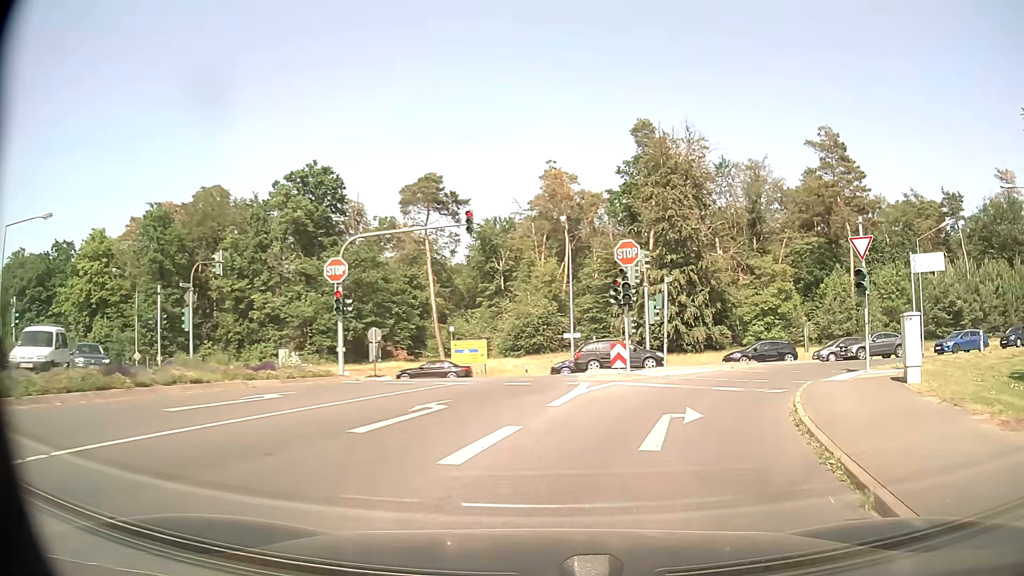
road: tertiary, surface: asphalt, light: Day
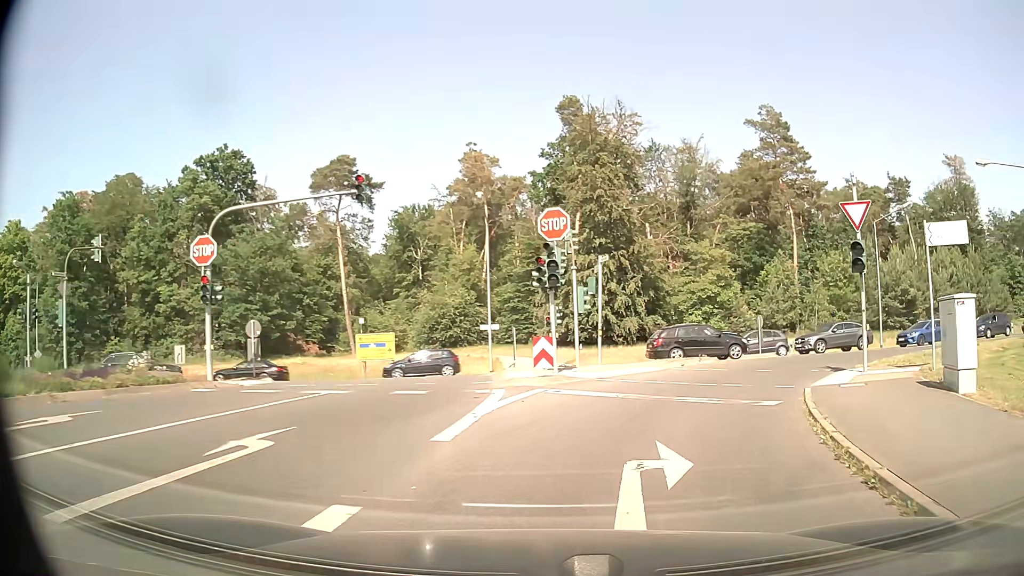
(+0.3, +4.7) m; +6°
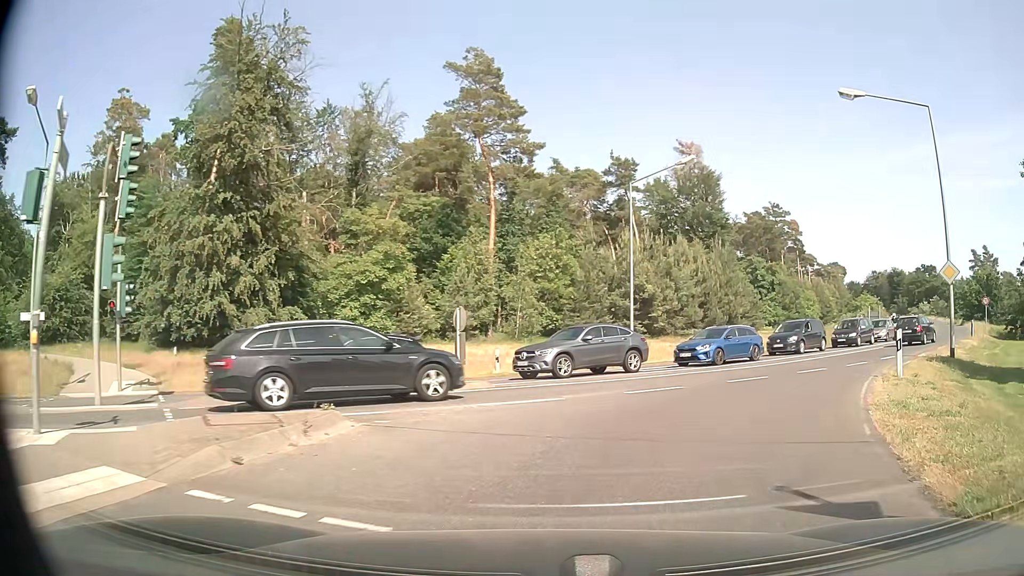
(+3.2, +14.6) m; +28°
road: tertiary_link
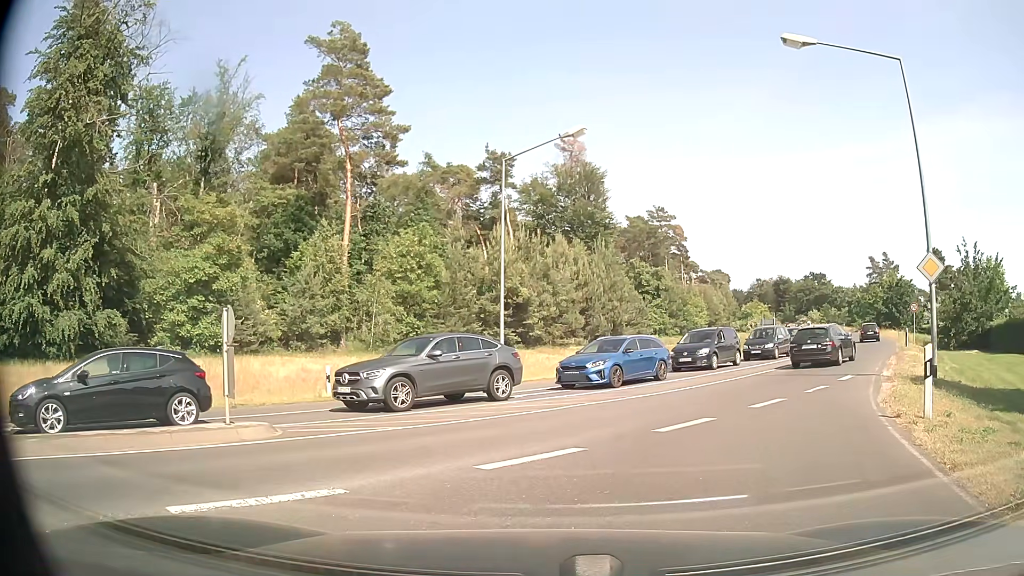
(+0.6, +5.6) m; +11°
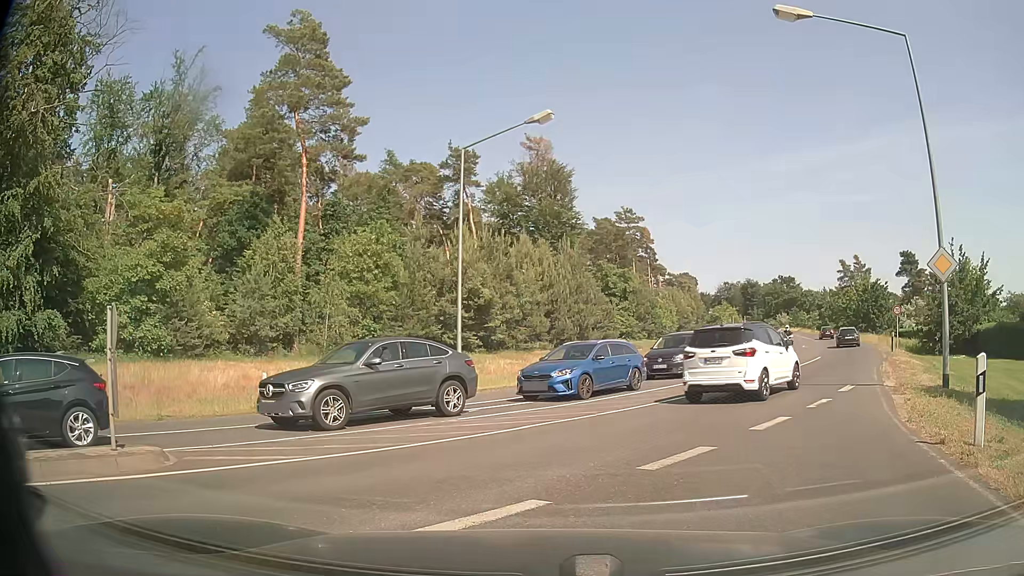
(+0.1, +2.1) m; +2°
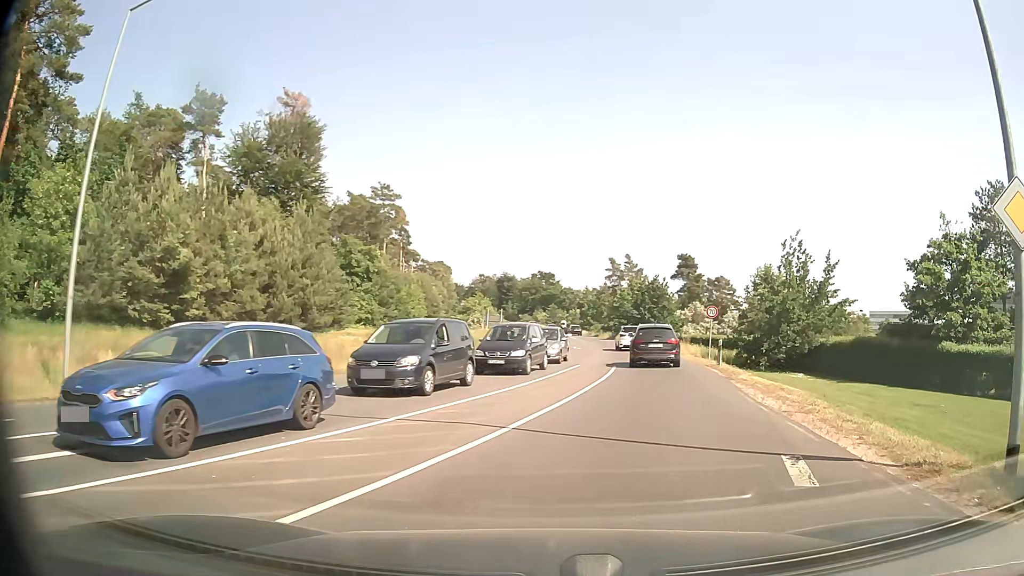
(+1.8, +10.2) m; +21°
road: secondary
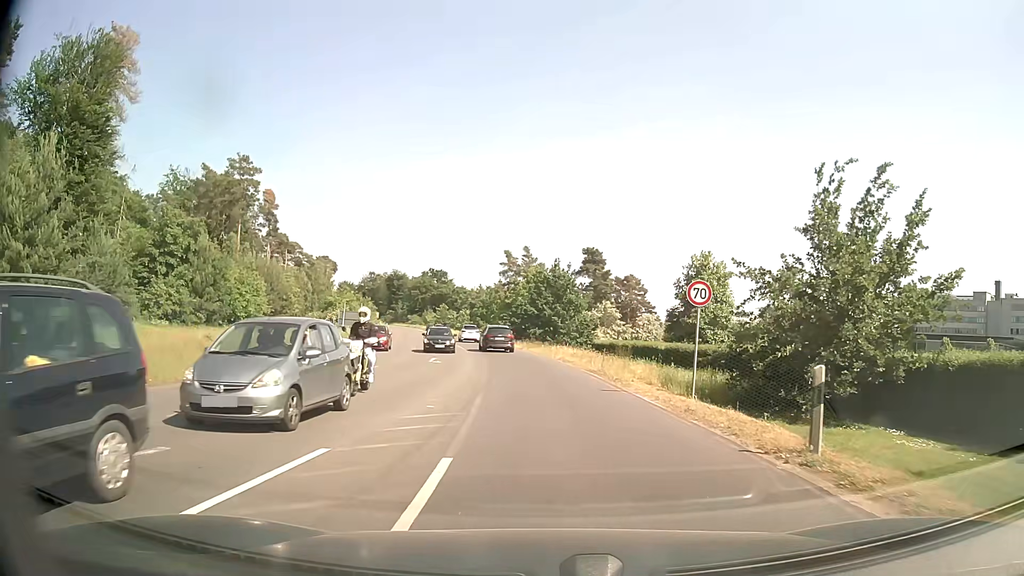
(+2.7, +19.4) m; +9°
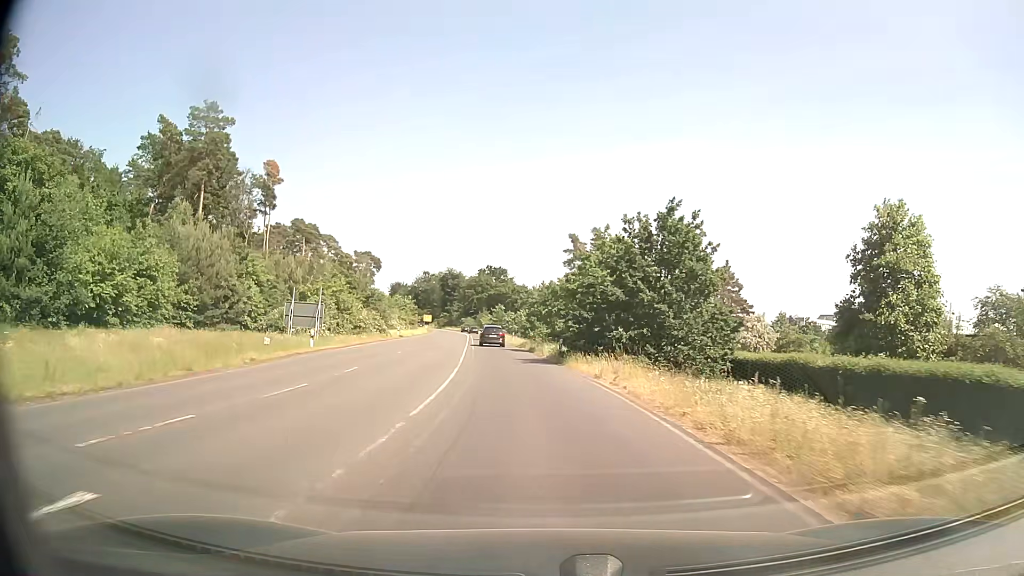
(-0.9, +28.3) m; -6°
(0, +10) (-1, +20) (-1, +30) (-2, +40) (-3, +50) (-4, +60) (-5, +70) (-6, +80) (-7, +90) (-9, +100) m
